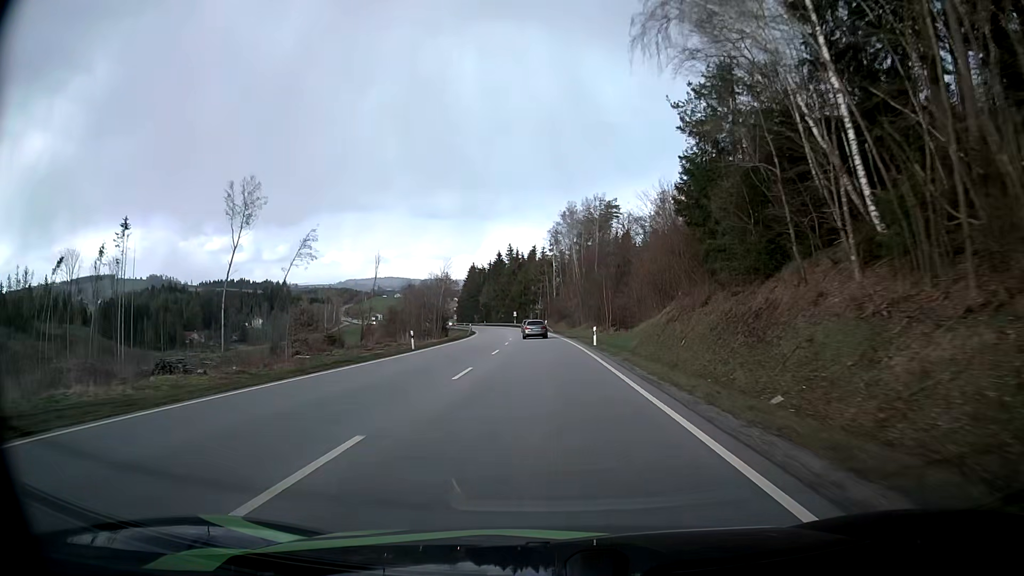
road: primary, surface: asphalt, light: Day
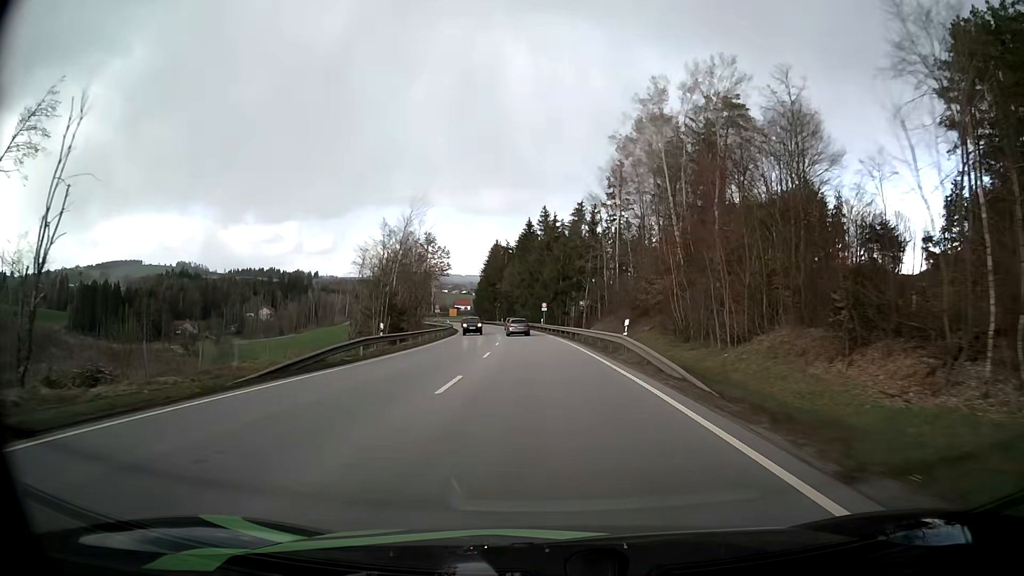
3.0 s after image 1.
(-1.5, +63.9) m; -4°
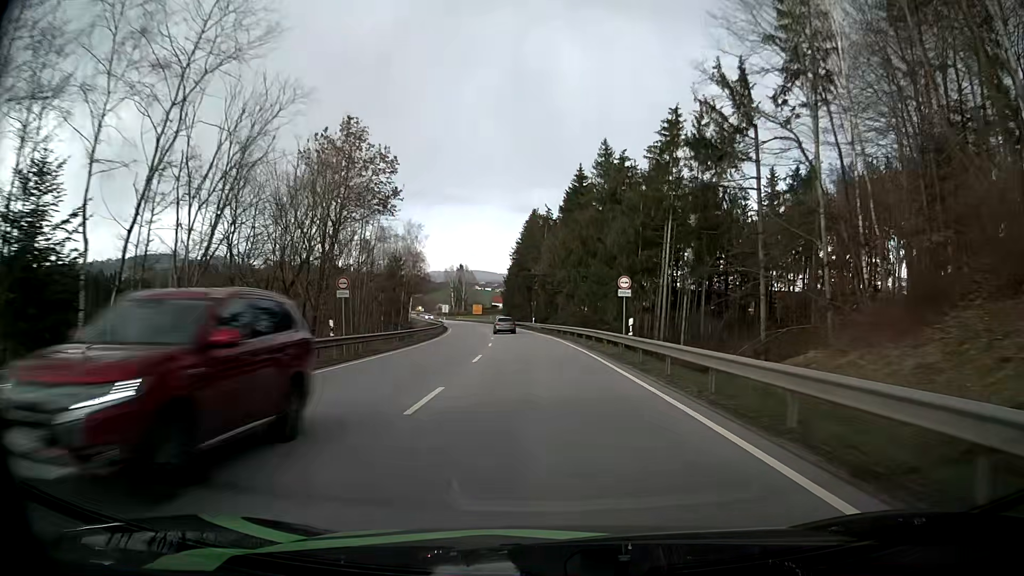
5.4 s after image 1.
(-1.7, +51.3) m; -4°
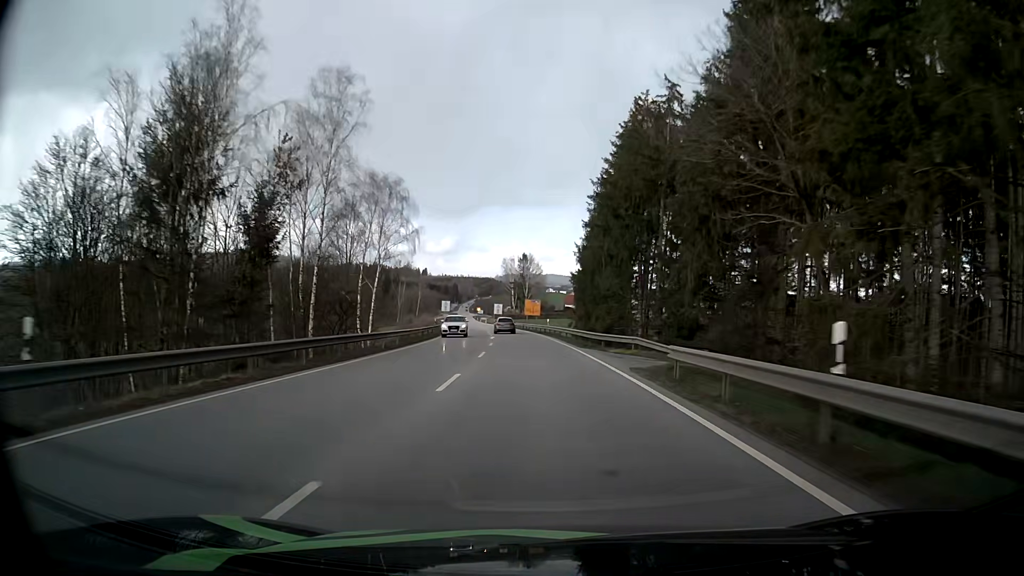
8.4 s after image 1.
(-3.8, +65.1) m; -6°
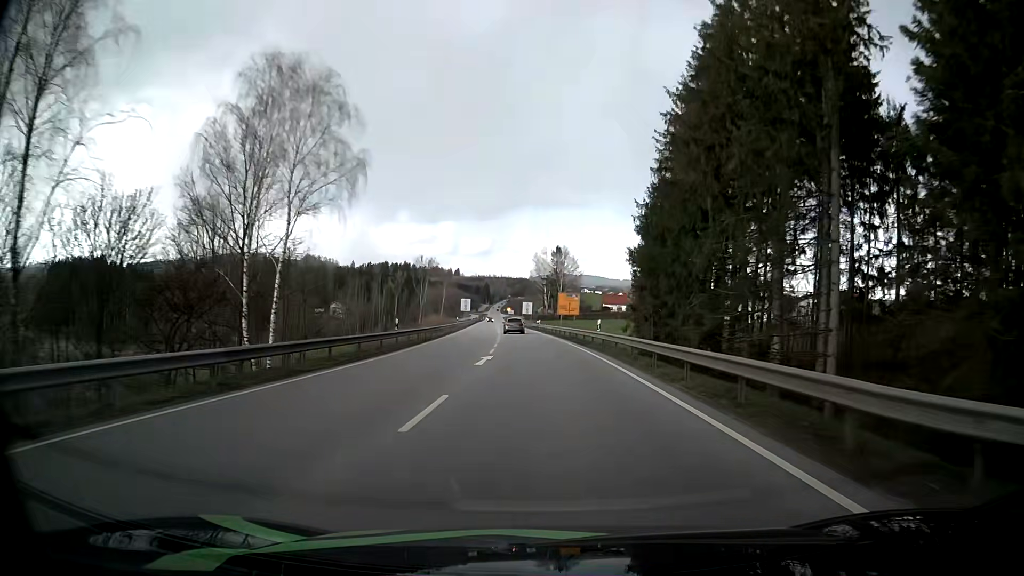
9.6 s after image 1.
(-0.8, +26.5) m; -3°
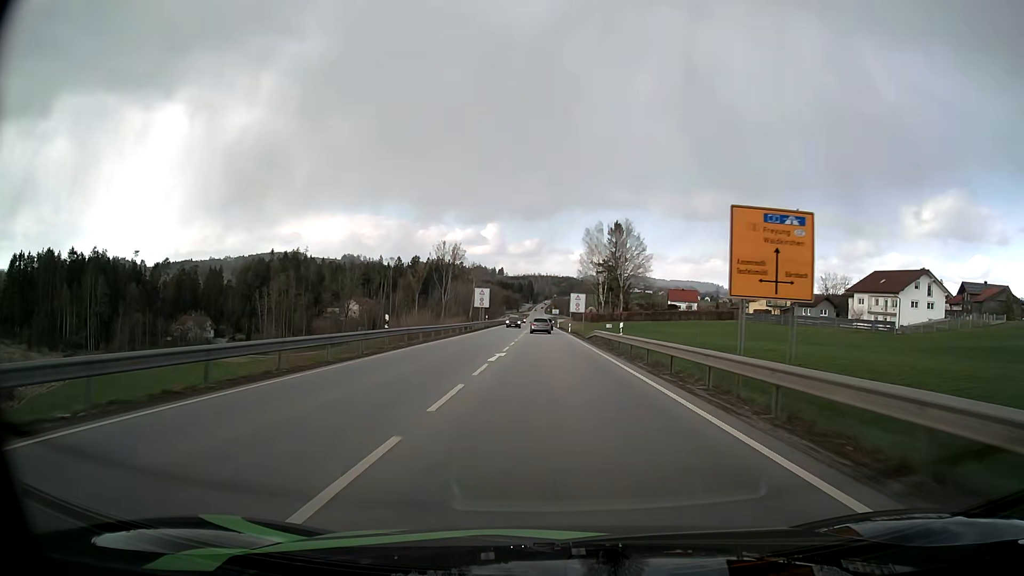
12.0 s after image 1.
(-1.9, +53.5) m; -4°
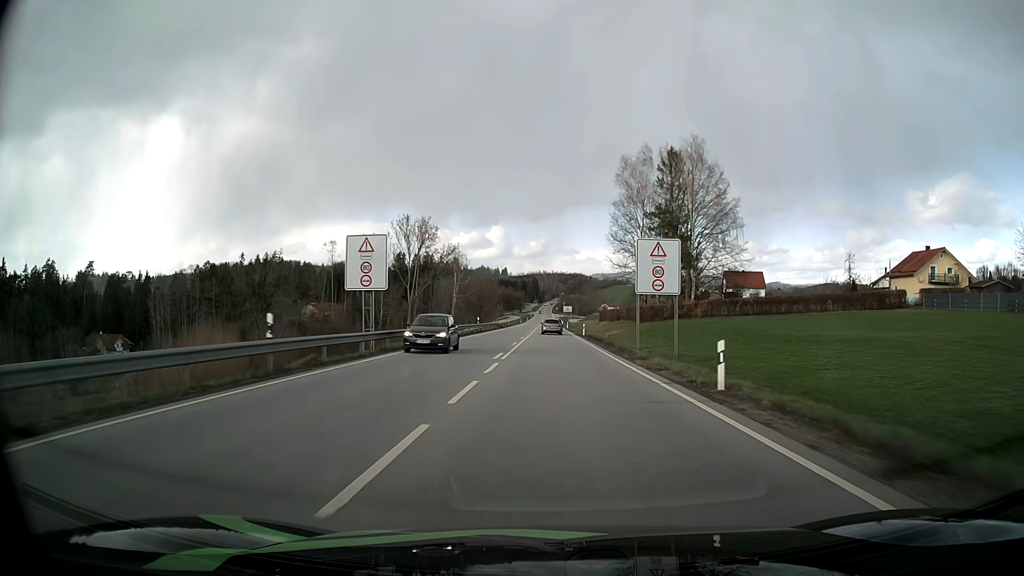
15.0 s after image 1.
(-0.6, +65.4) m; -1°
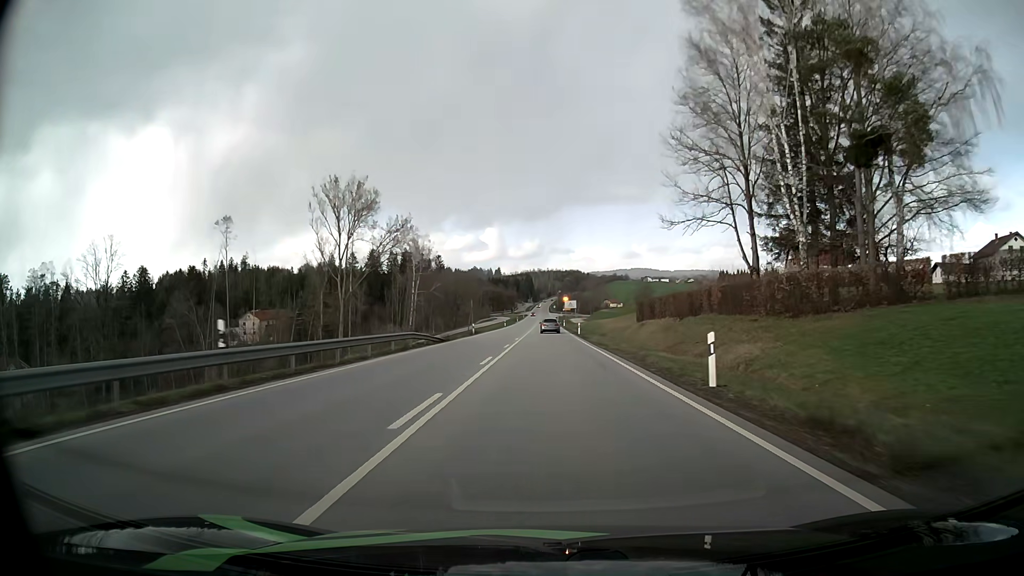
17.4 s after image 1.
(+0.1, +50.4) m; 0°
(0, +10) (0, +20) (0, +30) (0, +40) (0, +50) (0, +60) (0, +70) (0, +80) (0, +90) (0, +100) m
